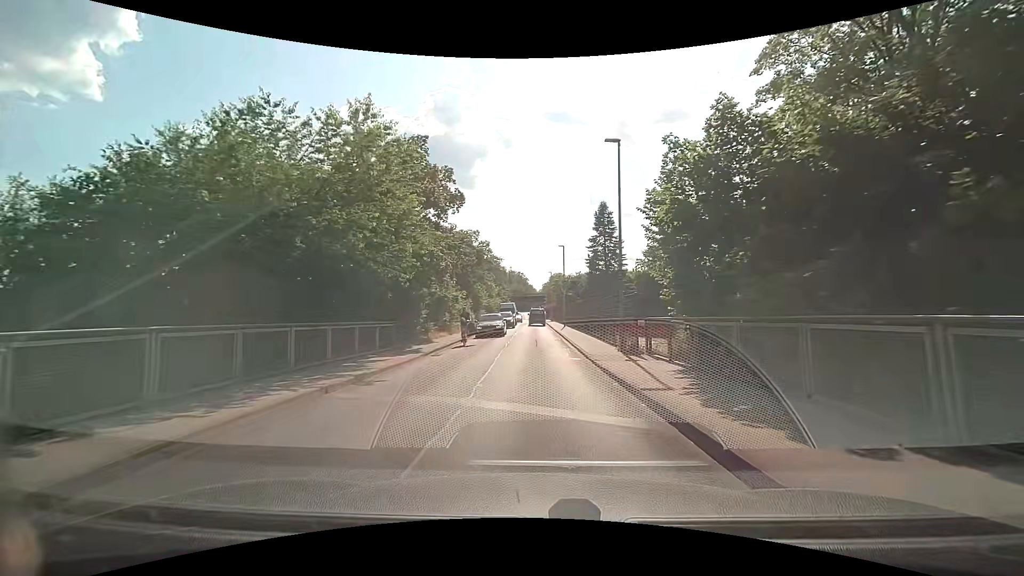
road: unclassified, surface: asphalt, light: Day
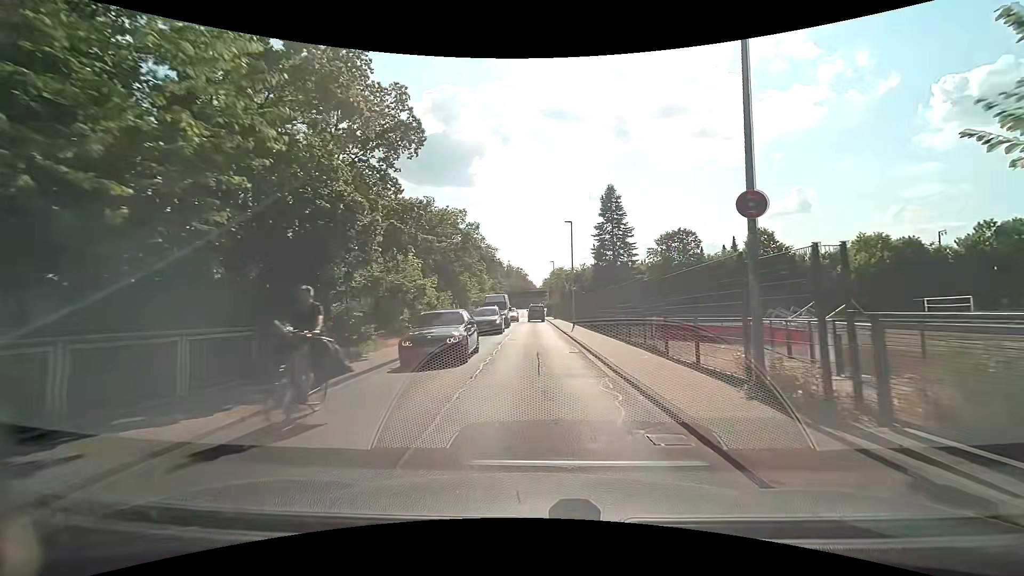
(-0.1, +11.1) m; -1°
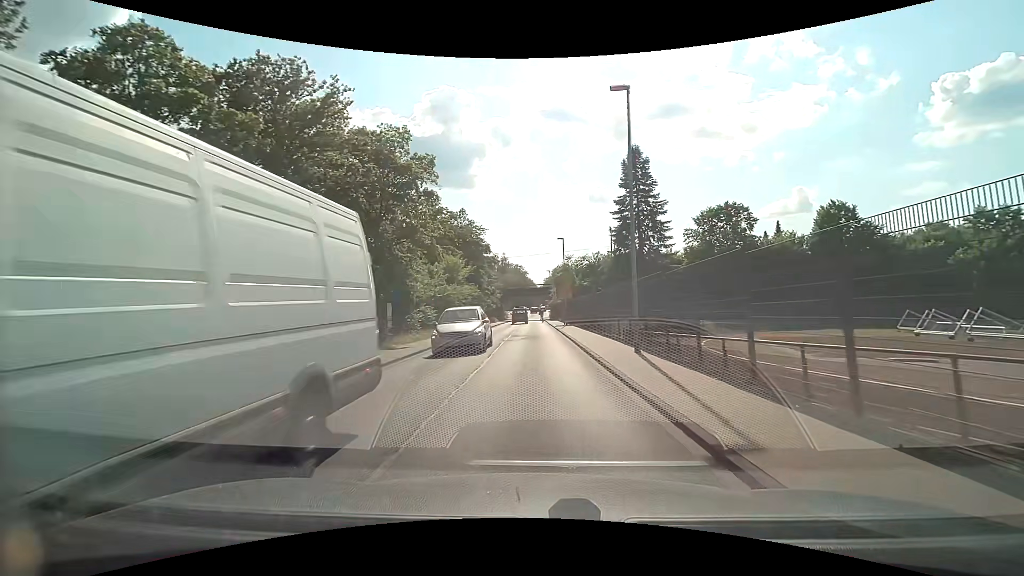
(+0.3, +23.0) m; +1°
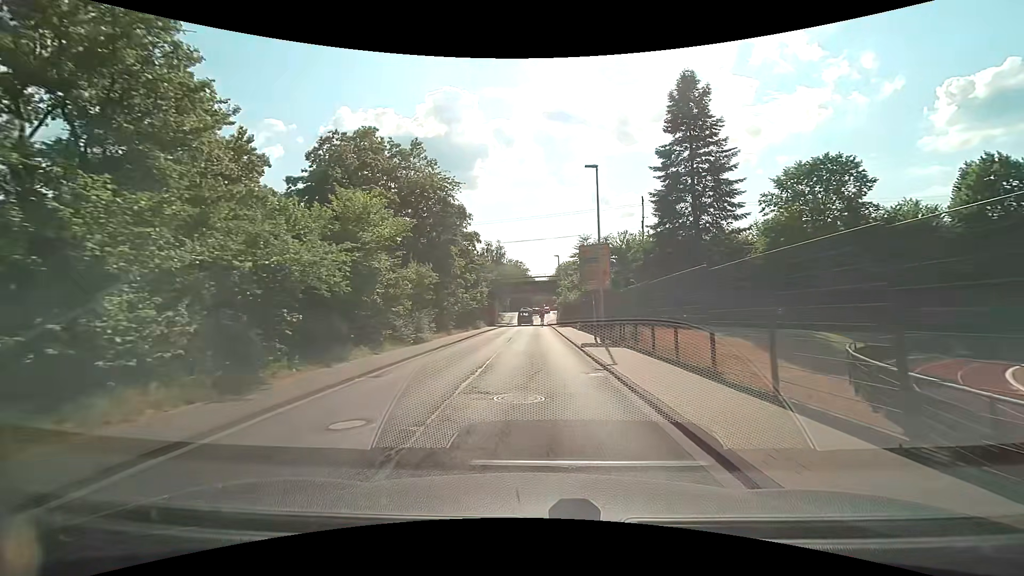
(-0.3, +23.1) m; -1°
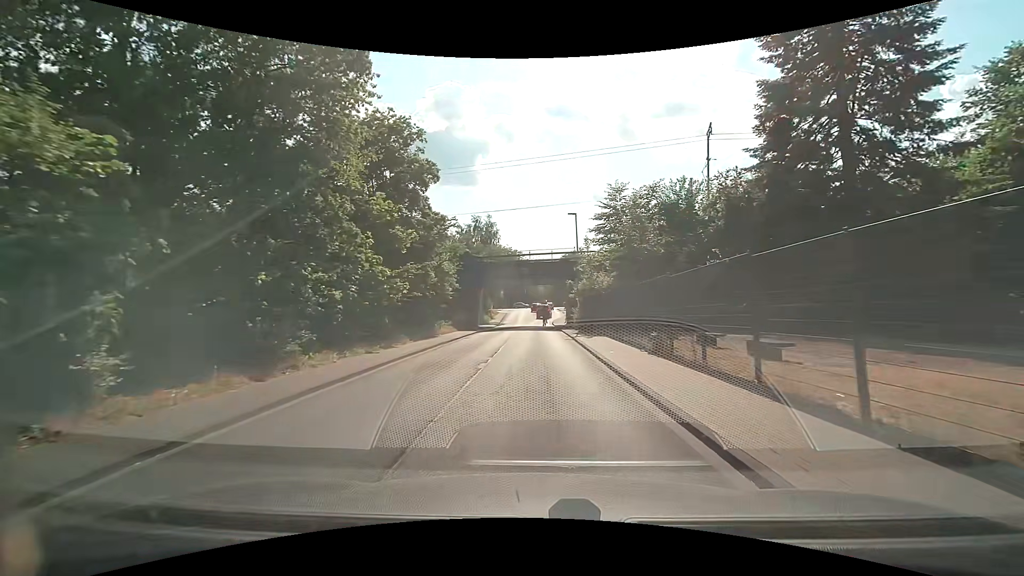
(-0.2, +22.4) m; 0°
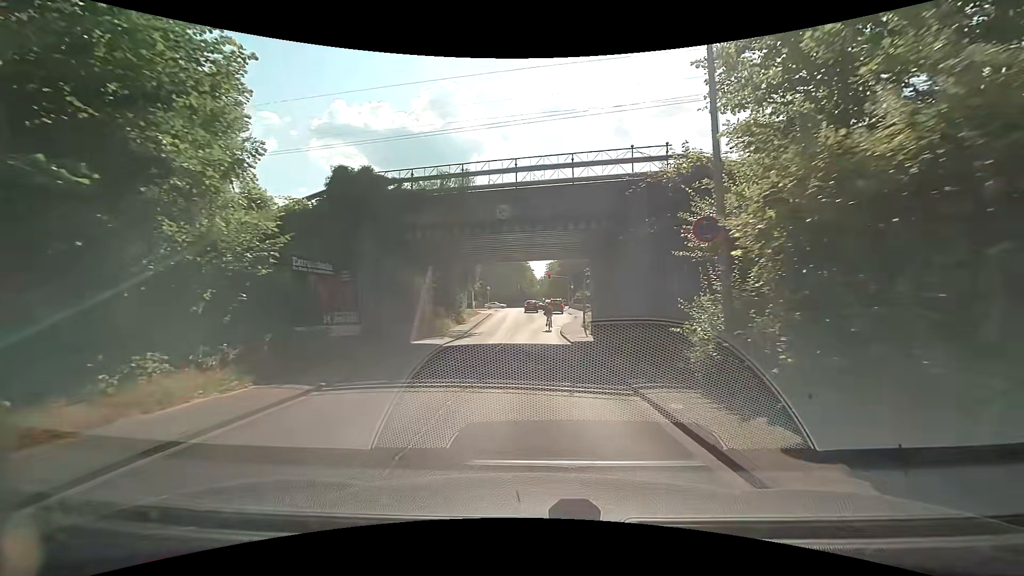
(0.0, +25.6) m; +1°
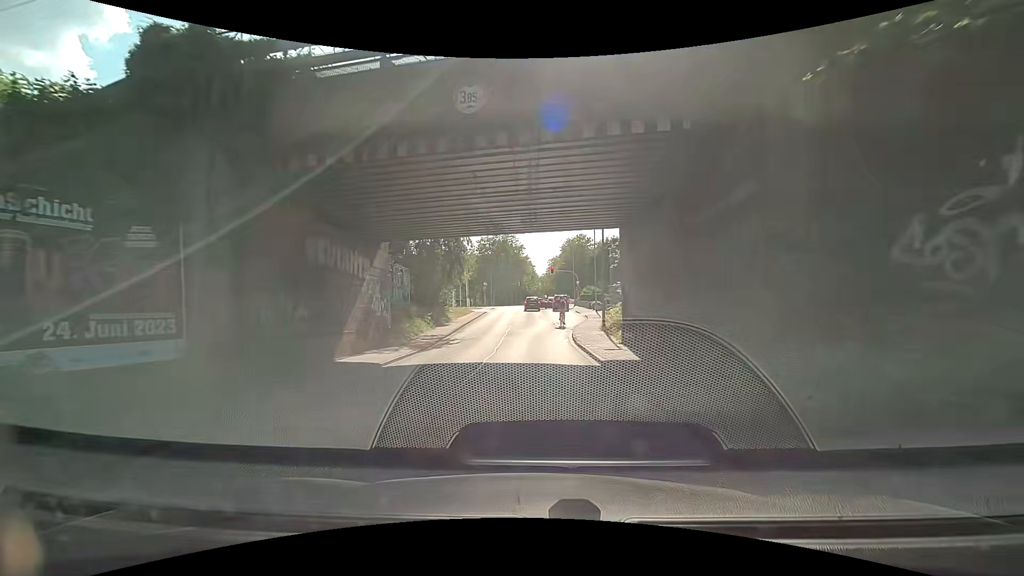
(-0.1, +9.2) m; 0°
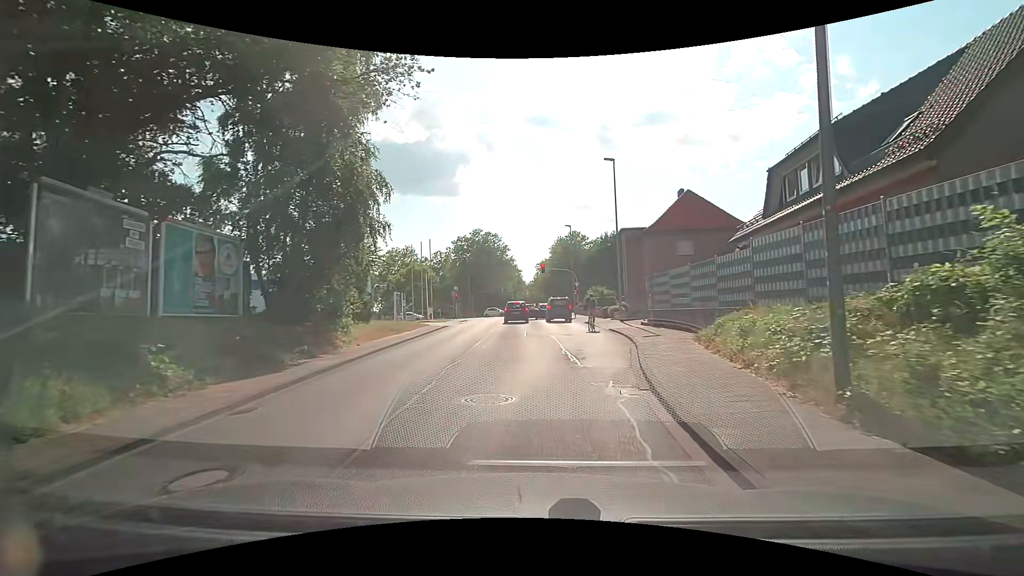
(-0.1, +20.2) m; +2°
(0, +10) (+1, +20) (+2, +30) (+1, +40) (+1, +50) (0, +60) (+2, +70) (+8, +77) (+18, +77) (+28, +77) m
